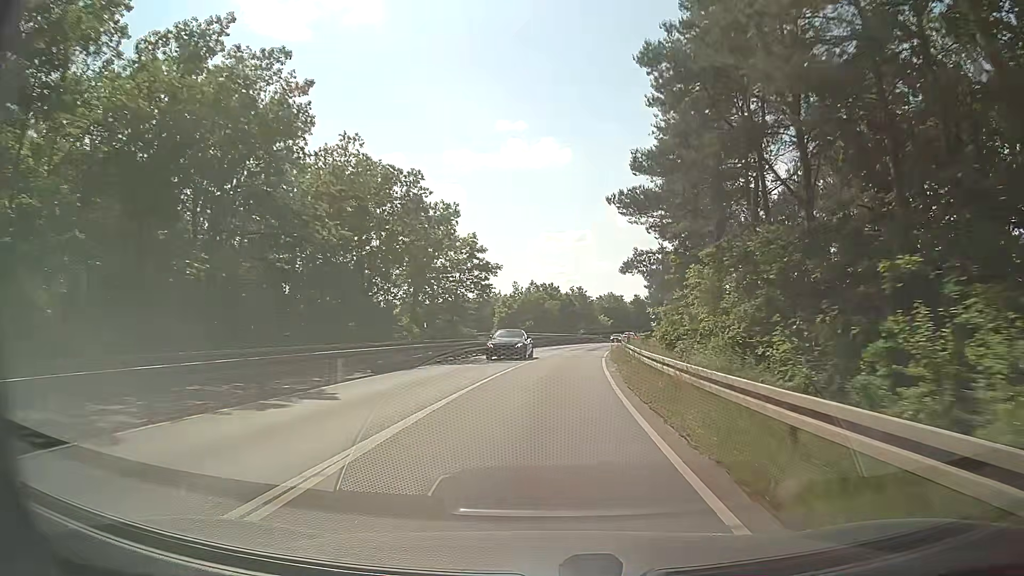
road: secondary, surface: asphalt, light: Day
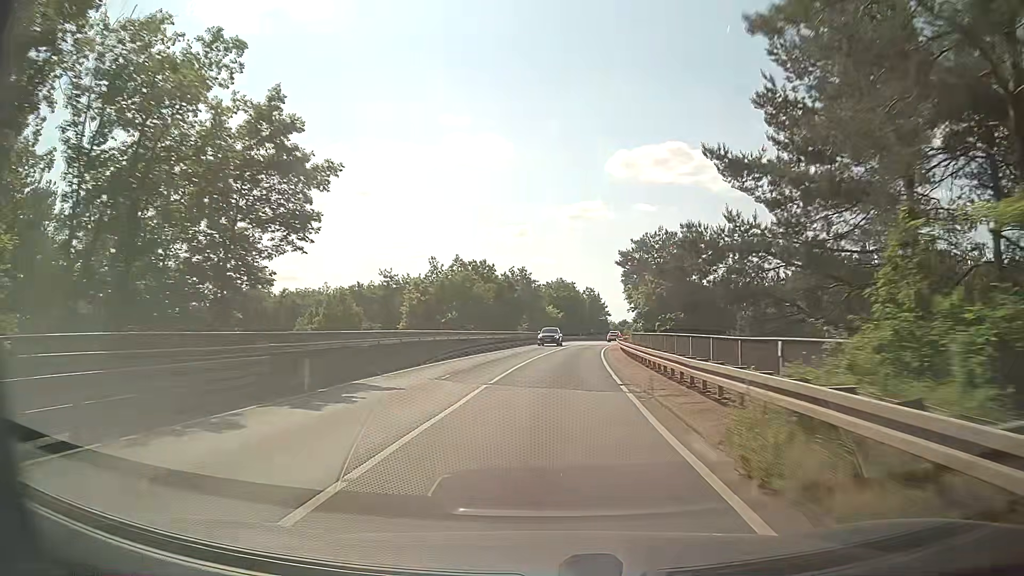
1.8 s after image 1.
(+1.0, +32.5) m; +4°
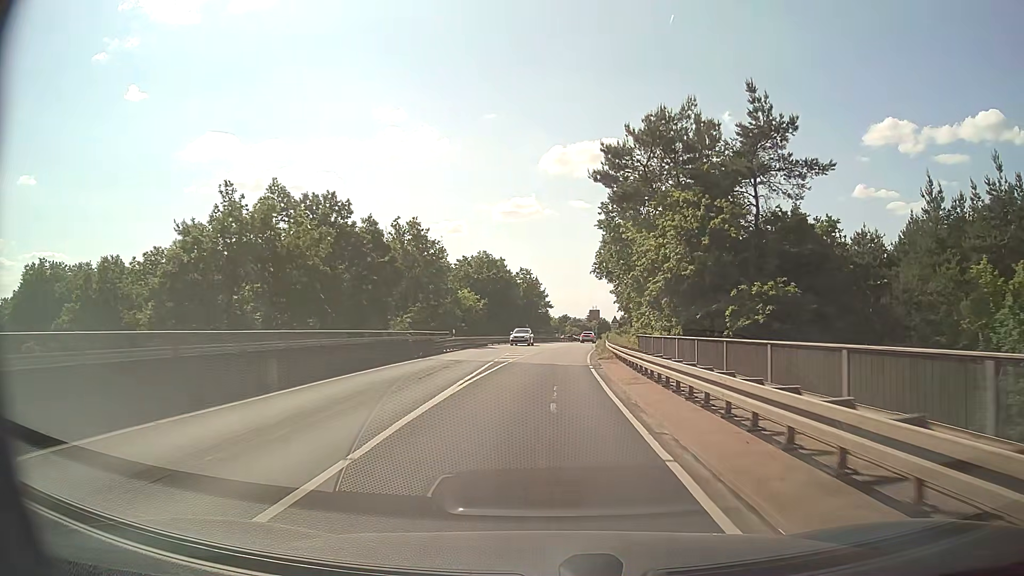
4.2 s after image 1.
(+2.4, +42.0) m; +6°
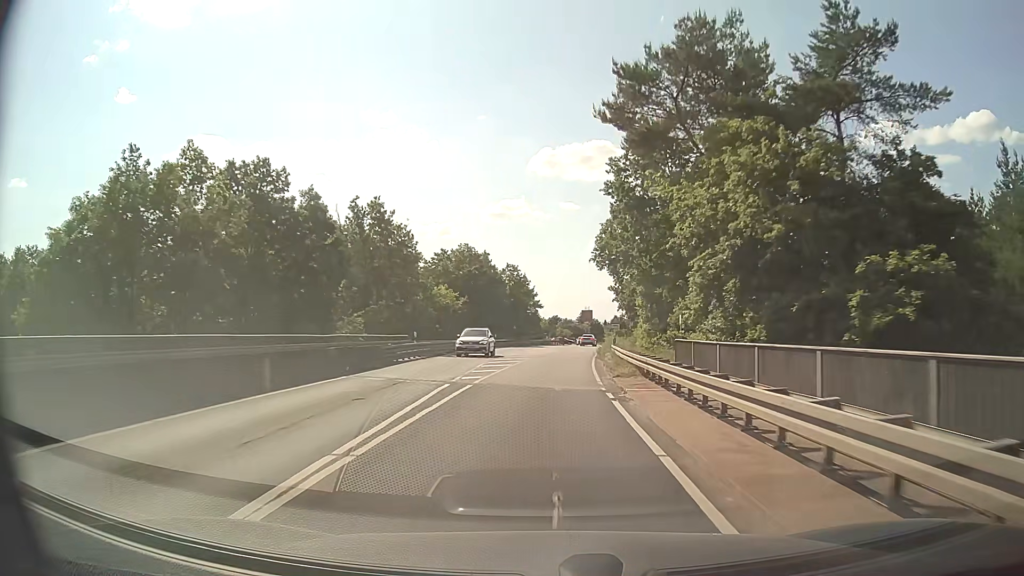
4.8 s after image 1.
(+0.1, +10.4) m; +1°
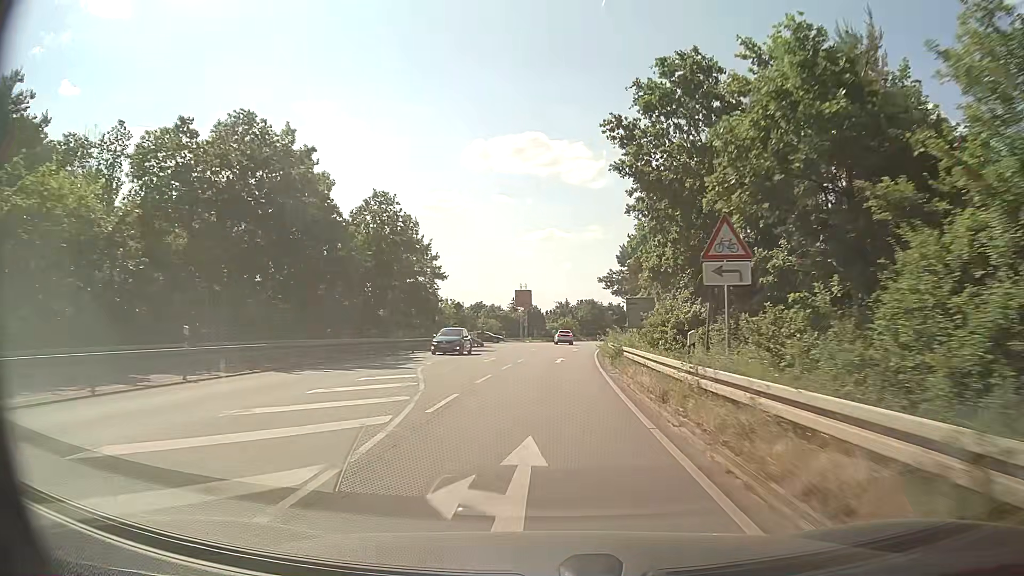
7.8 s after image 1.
(+2.5, +50.9) m; +6°
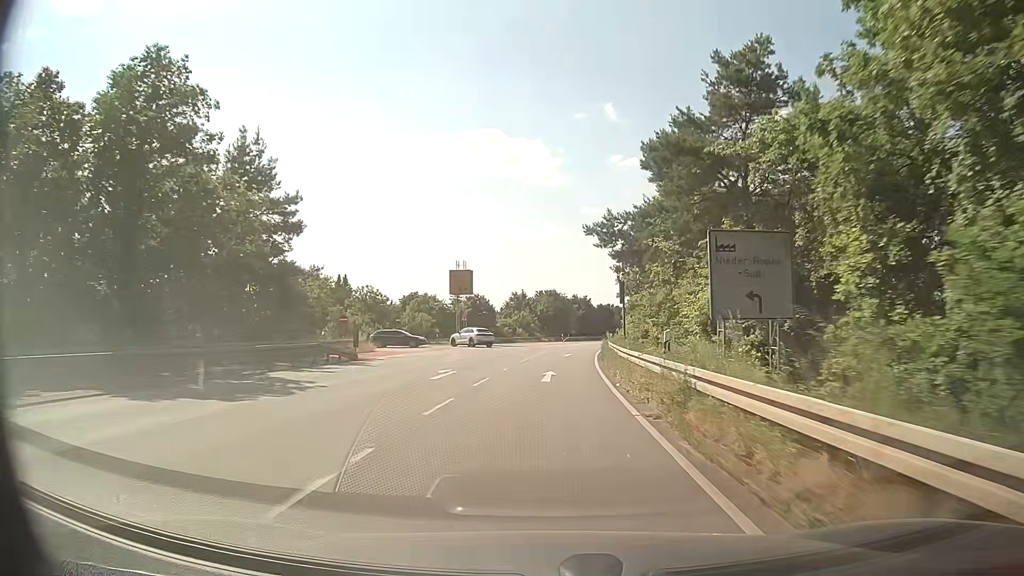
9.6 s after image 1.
(+0.9, +30.2) m; +3°
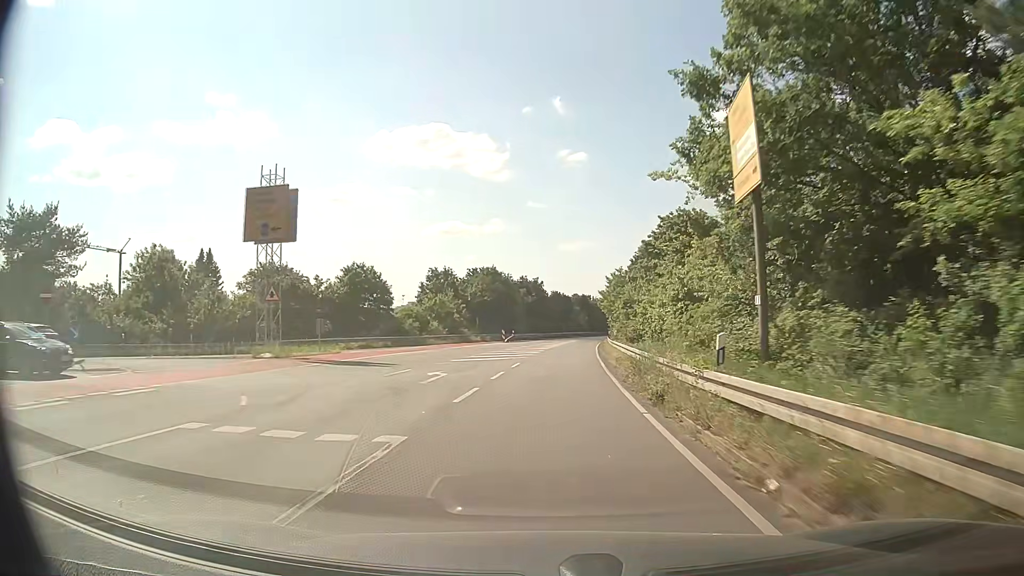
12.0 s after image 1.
(+1.8, +40.1) m; +5°
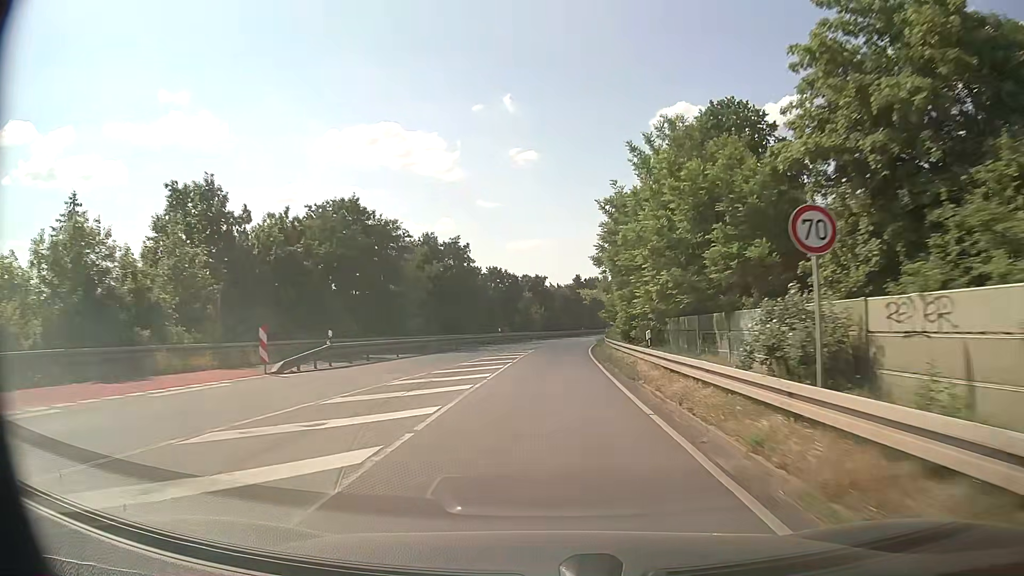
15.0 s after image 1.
(+2.6, +50.5) m; +5°
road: tertiary
(0, +10) (0, +20) (+1, +30) (+1, +40) (+2, +50) (+3, +60) (+4, +70) (+6, +80) (+8, +90) (+10, +99) m
